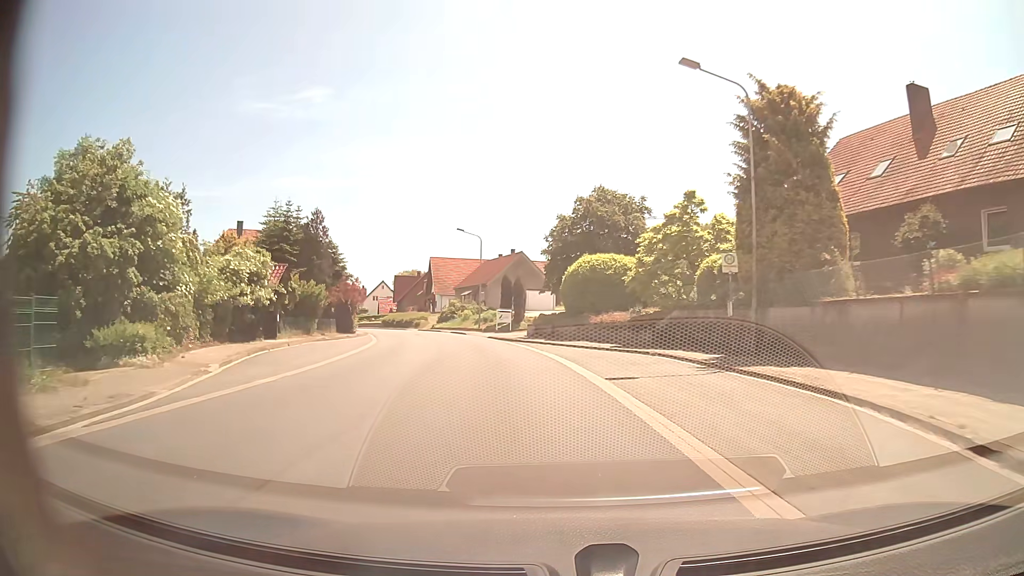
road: tertiary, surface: asphalt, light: Day
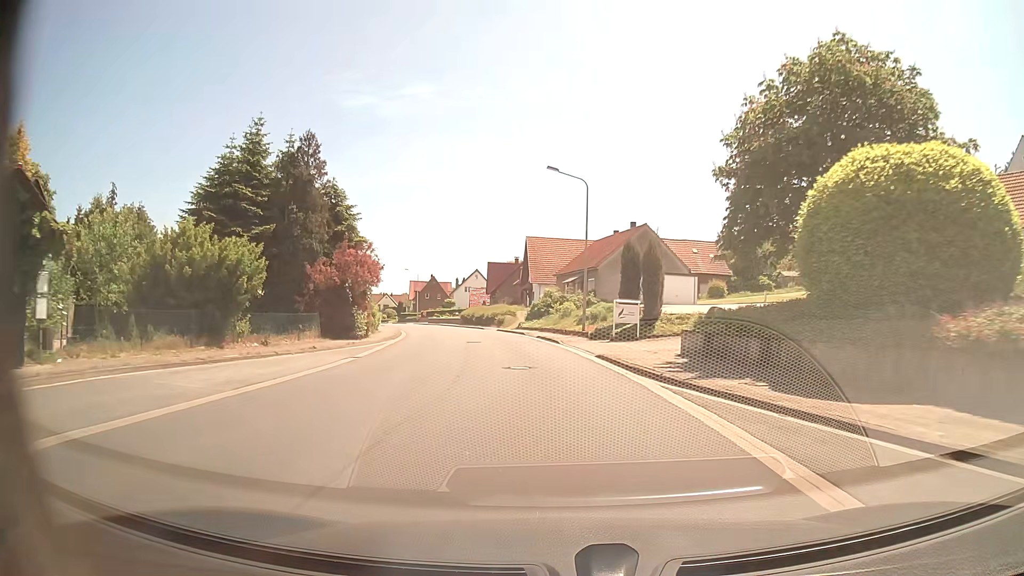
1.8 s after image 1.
(-2.1, +23.4) m; -10°
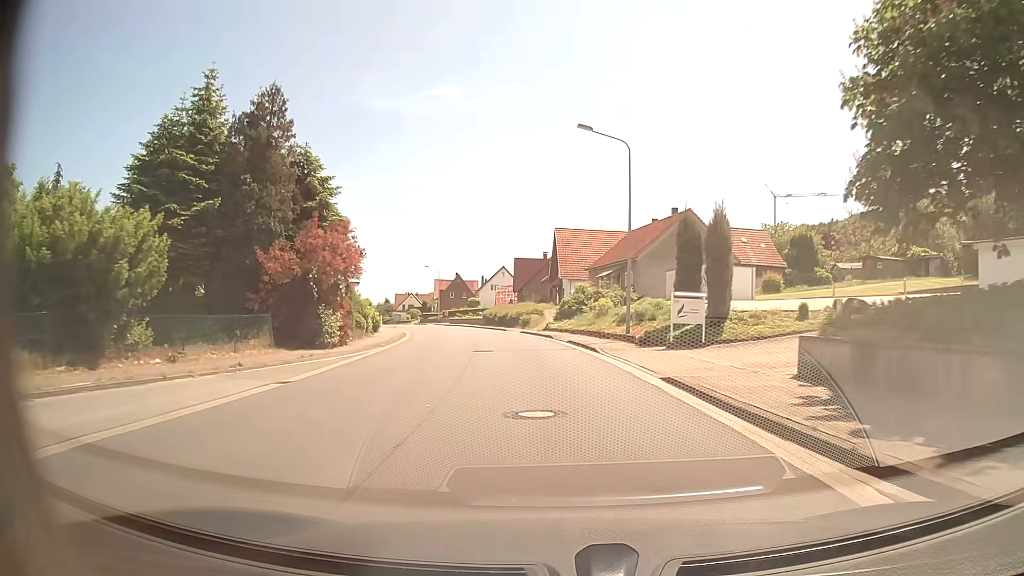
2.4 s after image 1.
(-0.1, +7.8) m; -2°
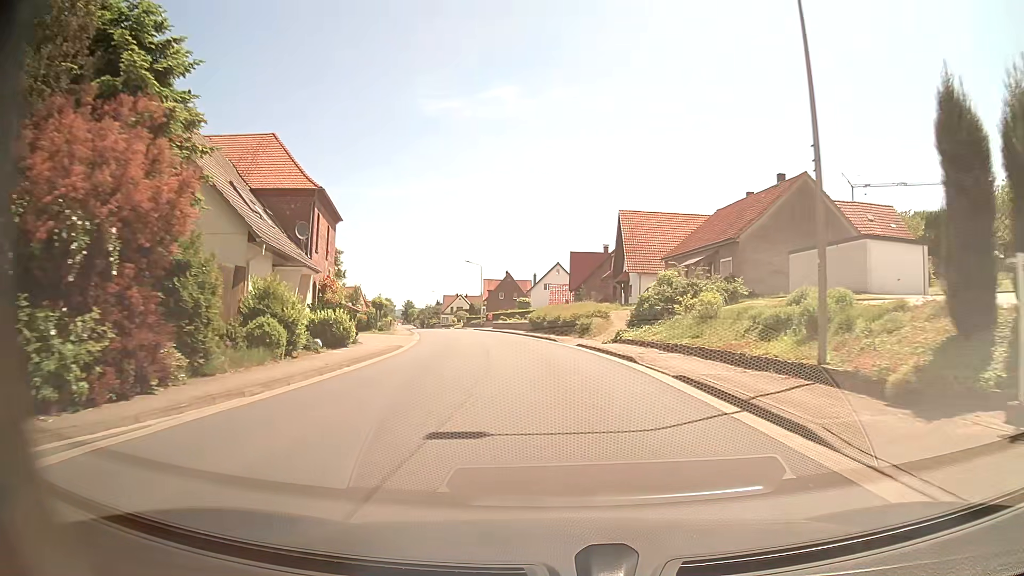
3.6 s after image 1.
(-0.7, +15.7) m; -5°
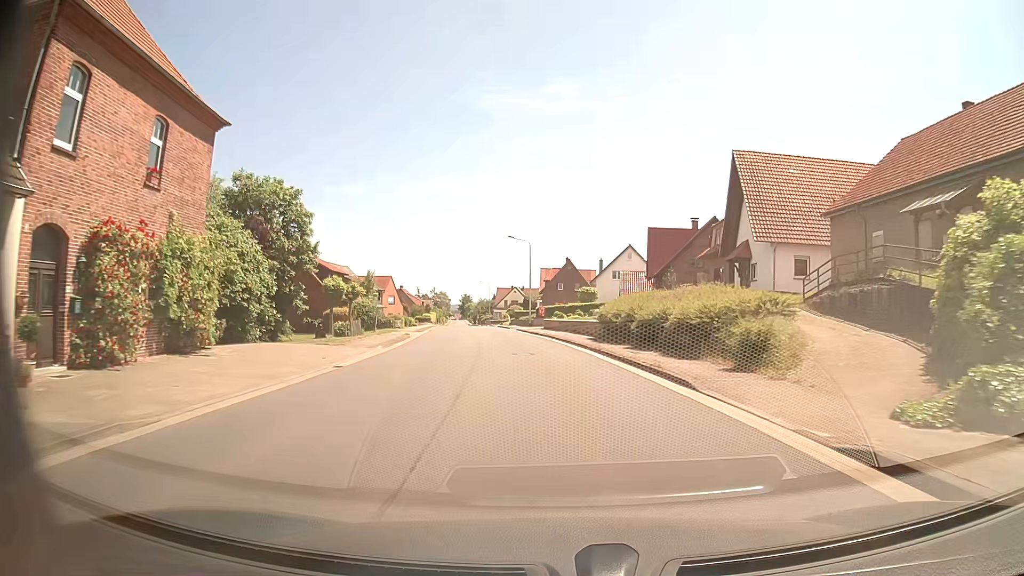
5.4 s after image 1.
(-1.2, +23.5) m; -5°
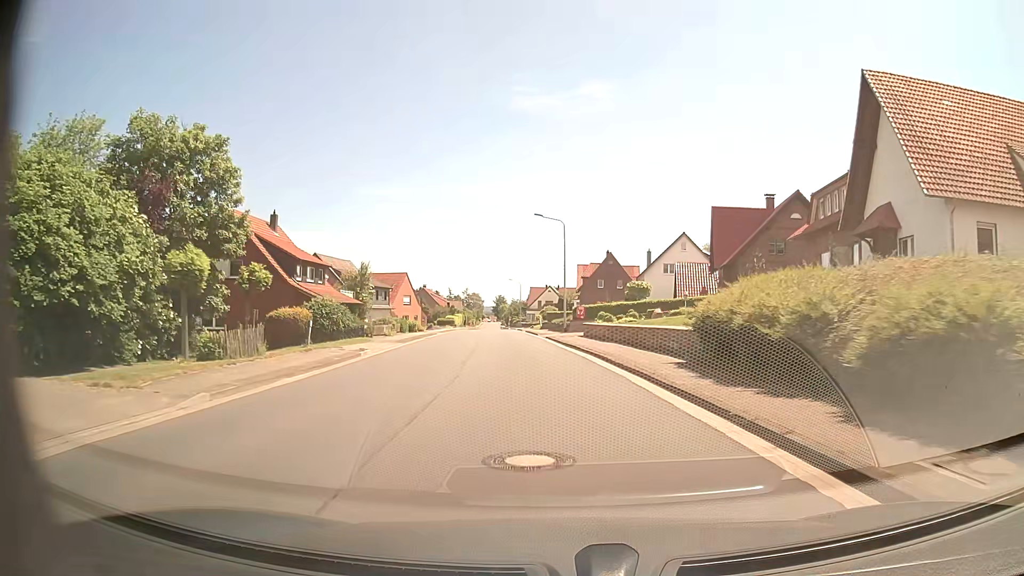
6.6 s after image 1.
(-0.4, +15.7) m; -3°
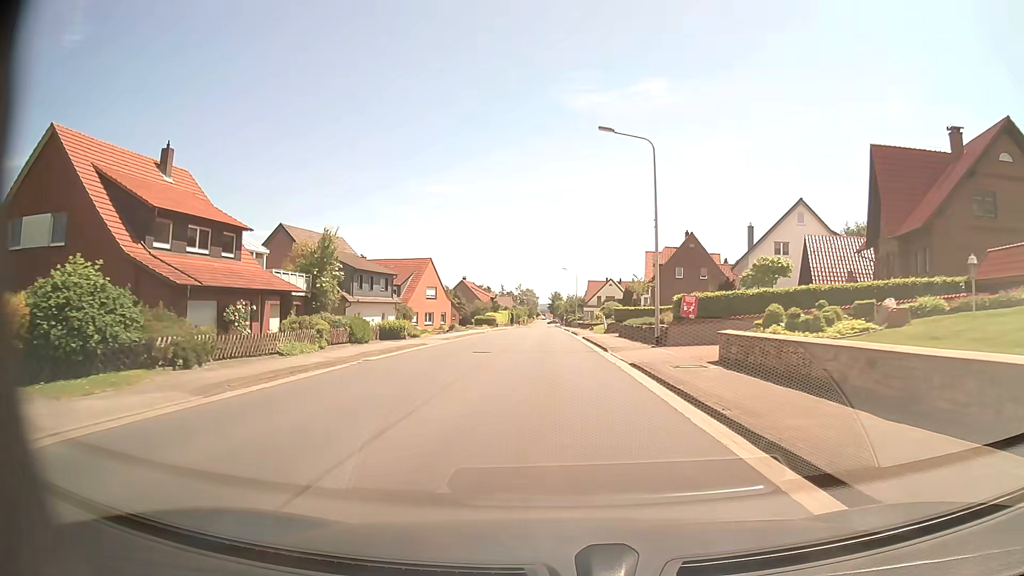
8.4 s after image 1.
(-1.0, +23.4) m; -5°
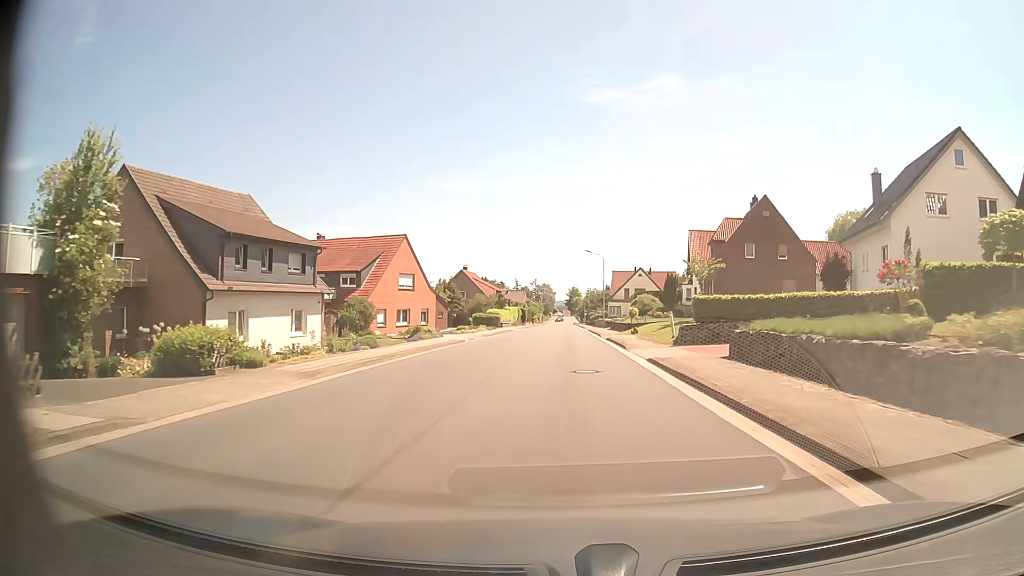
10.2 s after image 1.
(-0.6, +23.5) m; -2°
(0, +10) (0, +20) (0, +30) (0, +40) (0, +50) (0, +60) (0, +70) (+1, +80) (+1, +90) (+1, +100) m
